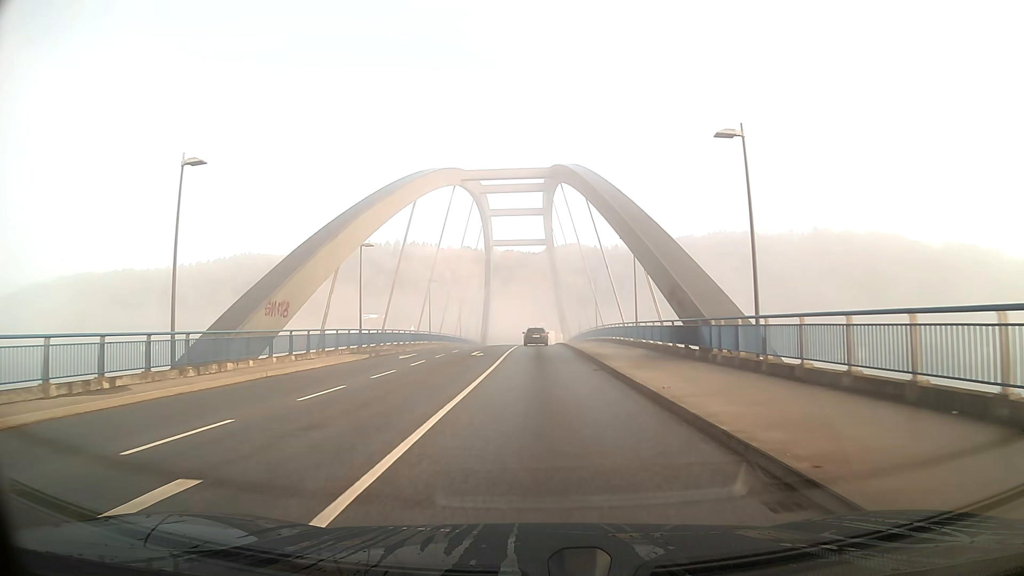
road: secondary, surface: asphalt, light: Day
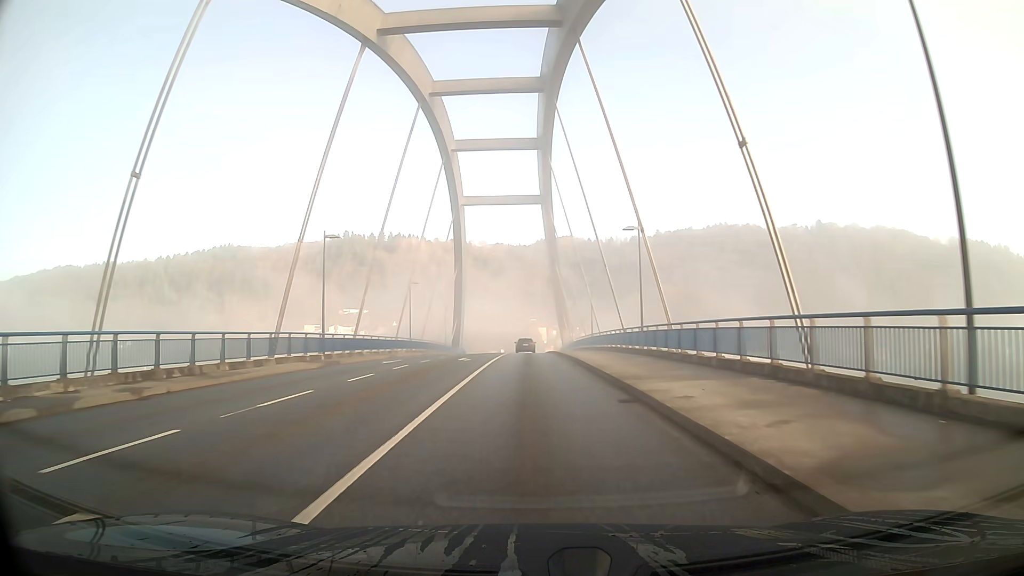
(+0.2, +31.6) m; +1°
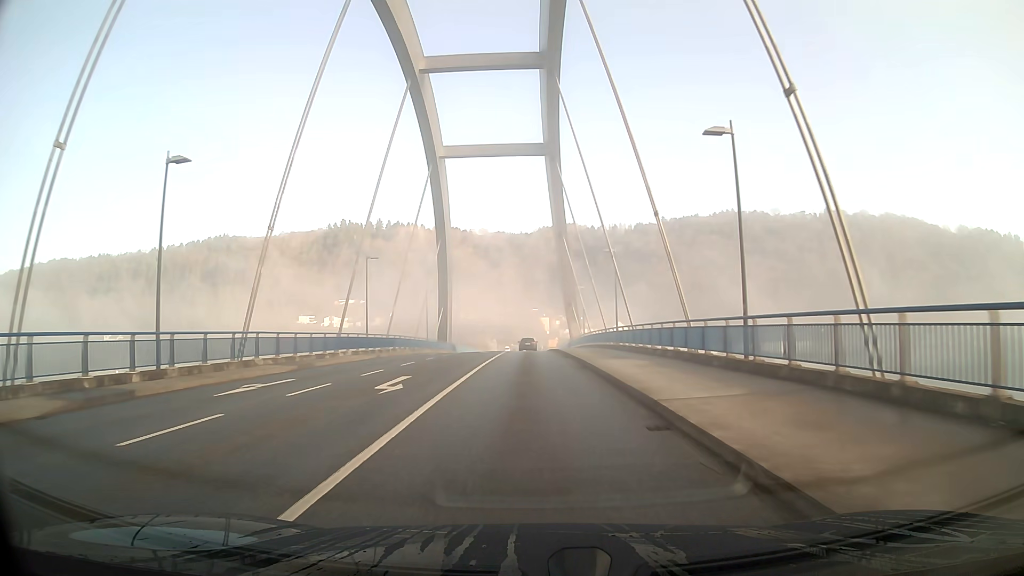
(-0.1, +16.5) m; 0°
